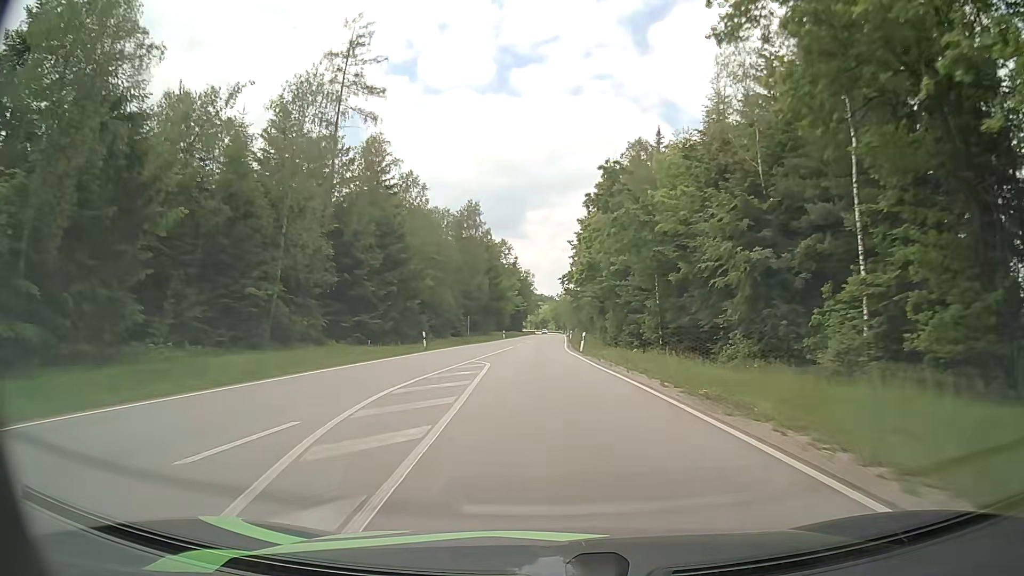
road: secondary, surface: asphalt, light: Day
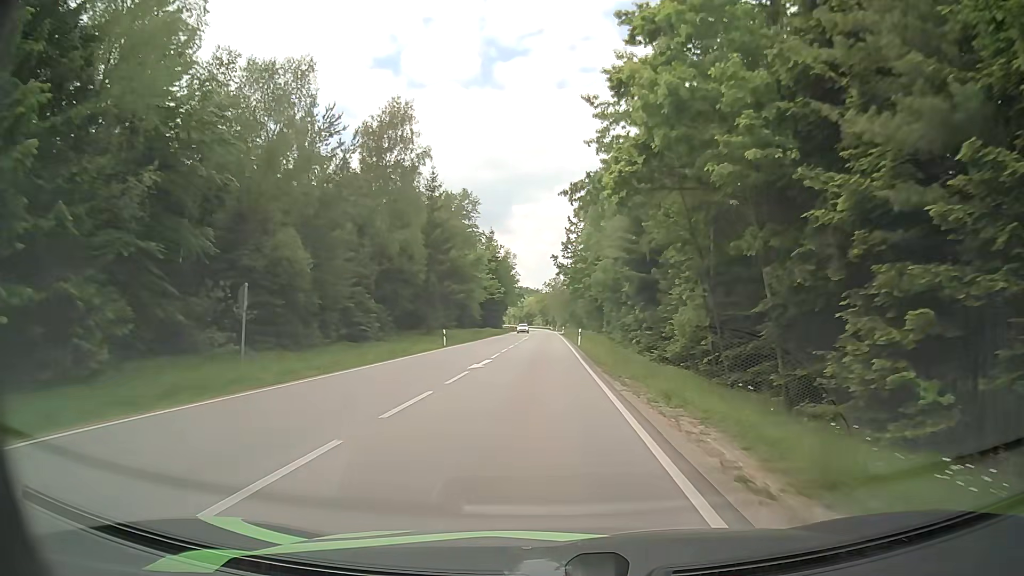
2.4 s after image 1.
(0.0, +44.4) m; +1°
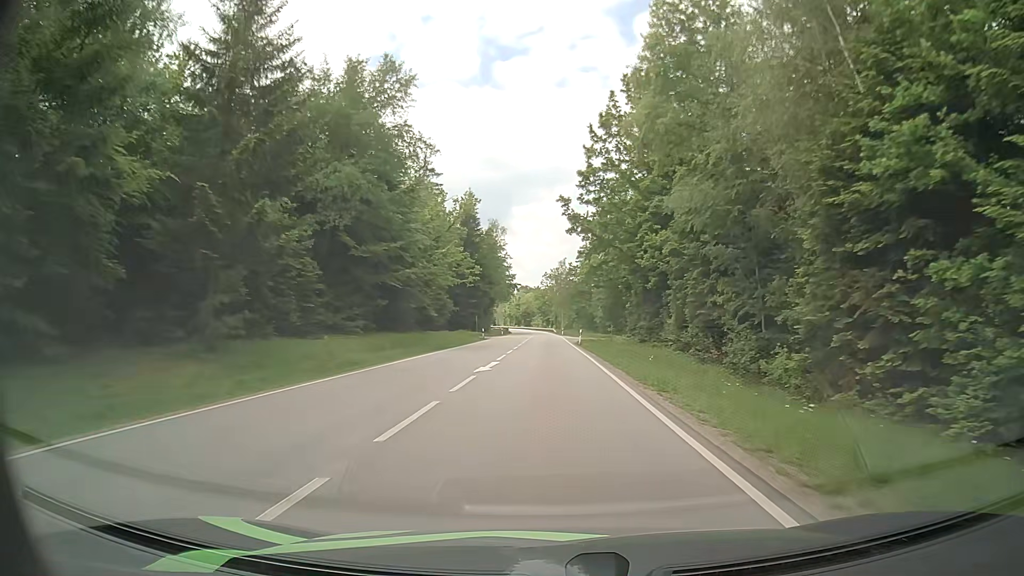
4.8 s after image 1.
(-0.2, +44.1) m; 0°
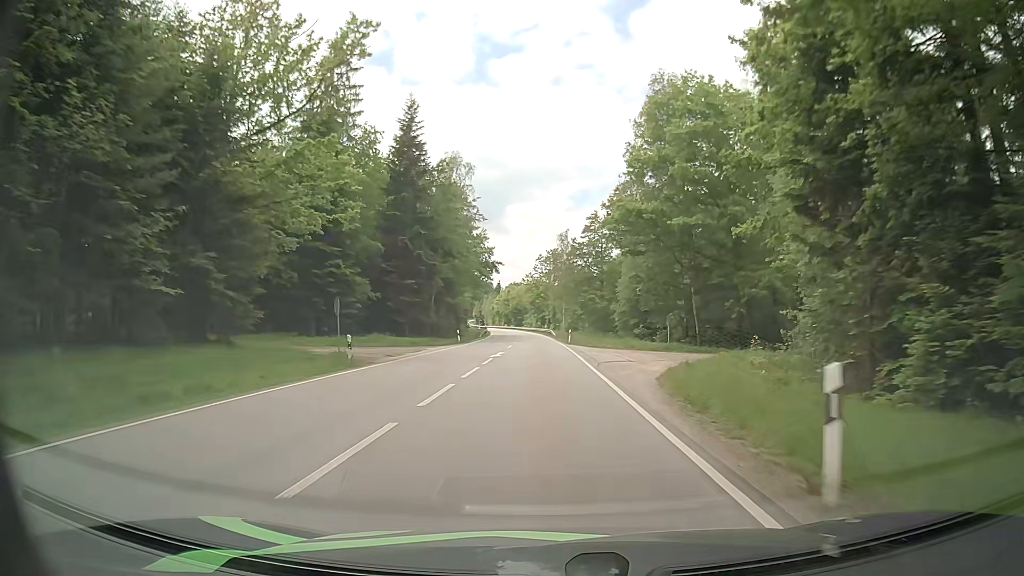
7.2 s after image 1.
(+0.5, +44.9) m; +1°
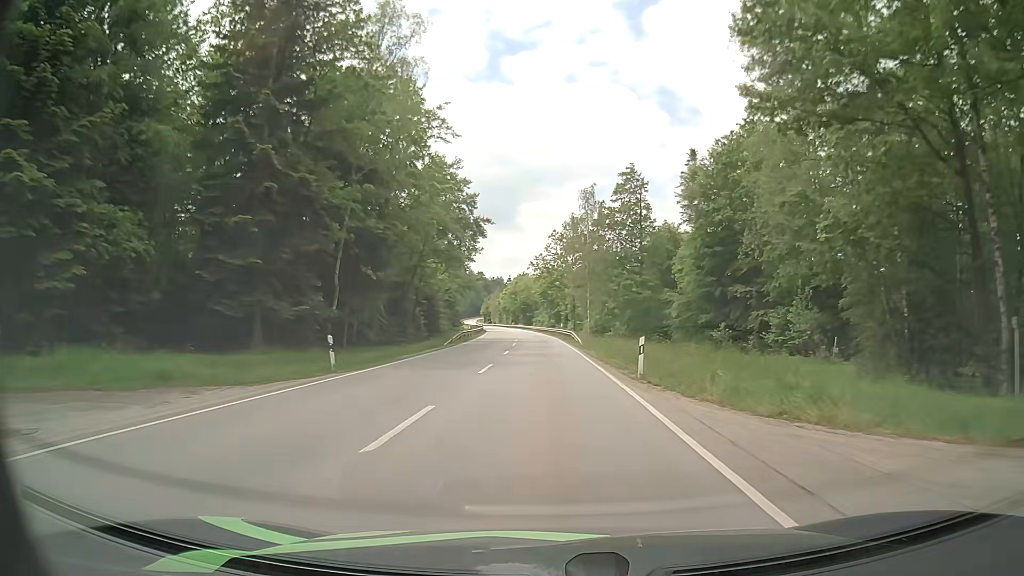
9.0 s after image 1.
(-0.5, +34.8) m; -2°
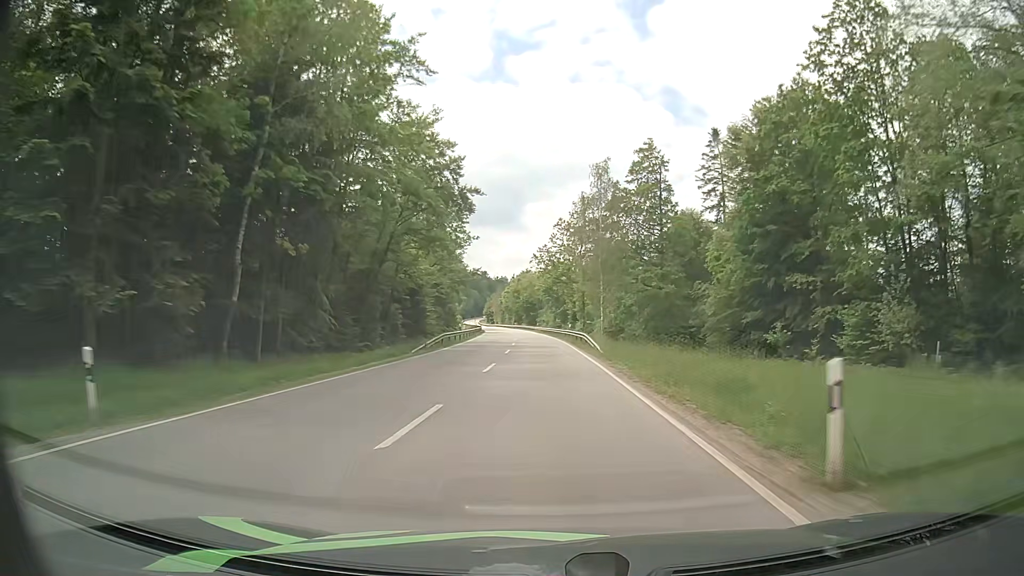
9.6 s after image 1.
(0.0, +11.8) m; 0°
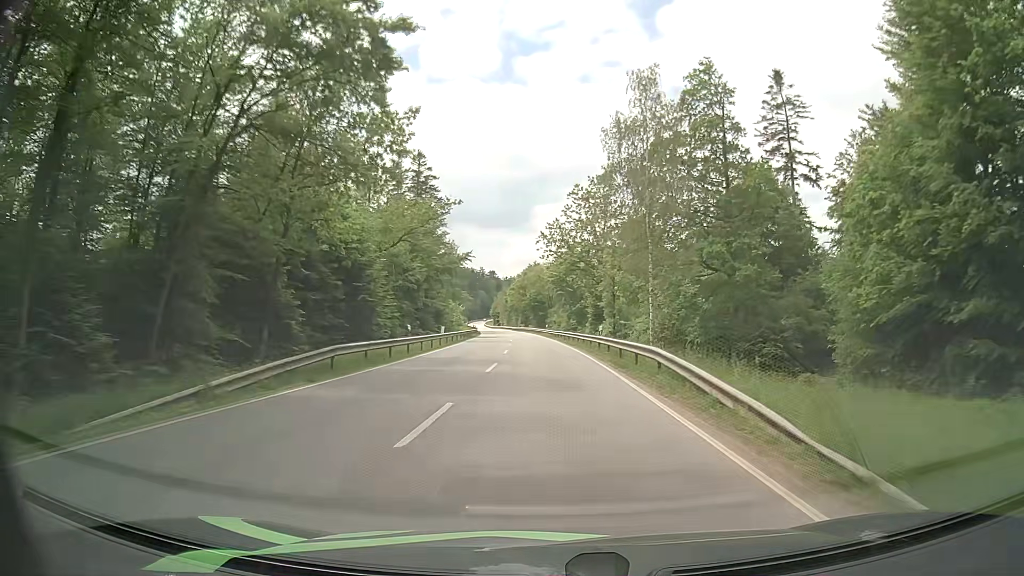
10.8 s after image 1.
(-0.1, +23.9) m; -1°
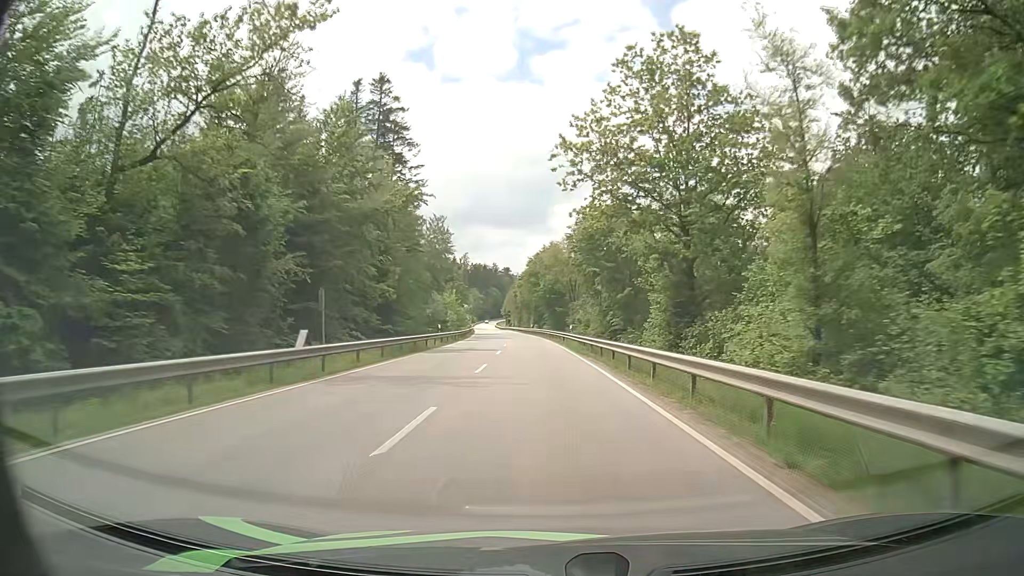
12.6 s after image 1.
(-0.4, +36.6) m; -1°
(0, +10) (0, +20) (0, +30) (-1, +40) (-1, +50) (-2, +60) (-2, +70) (-3, +80) (-4, +90) (-5, +100) m
